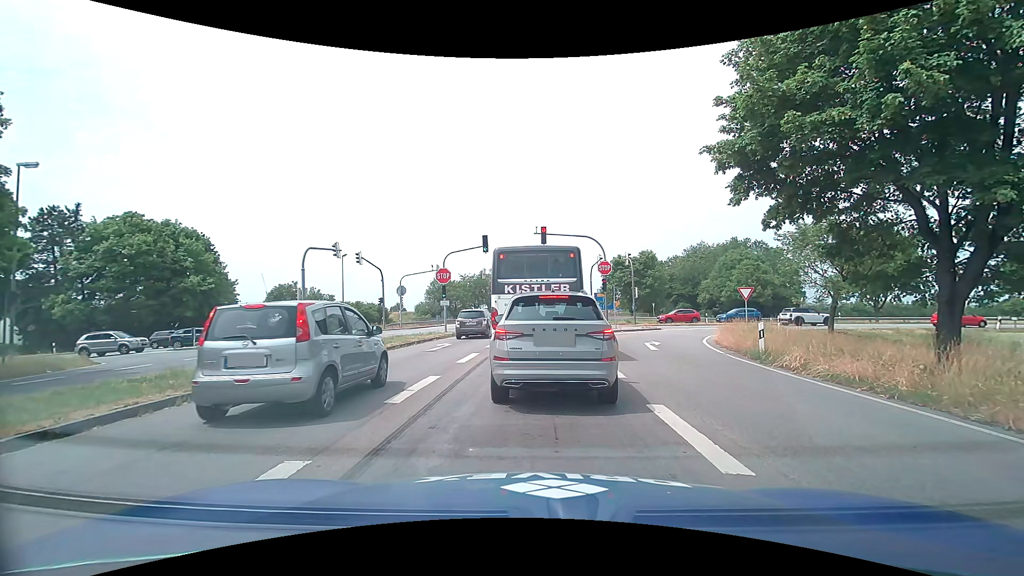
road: primary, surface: asphalt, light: Day
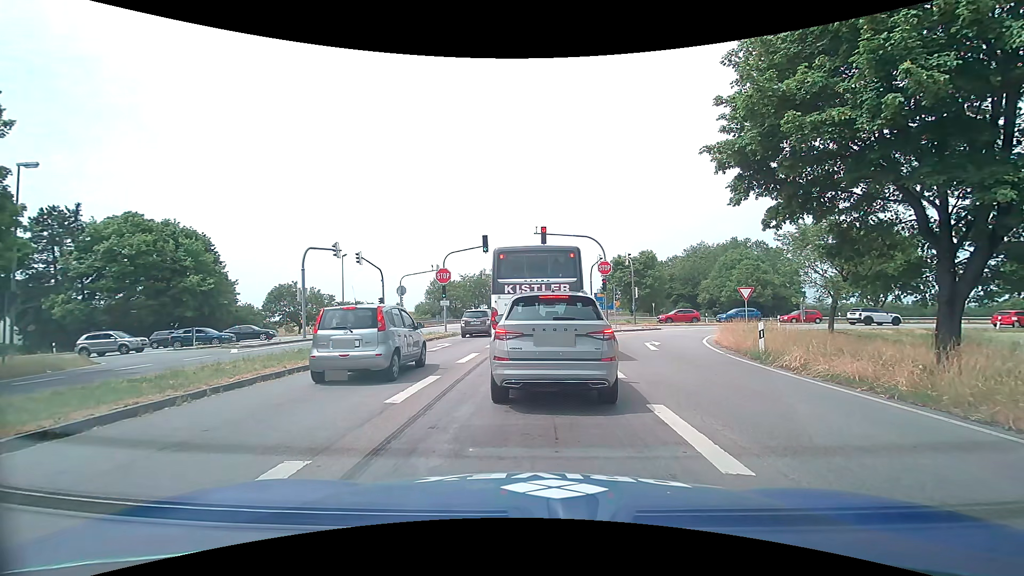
(0.0, 0.0) m; 0°
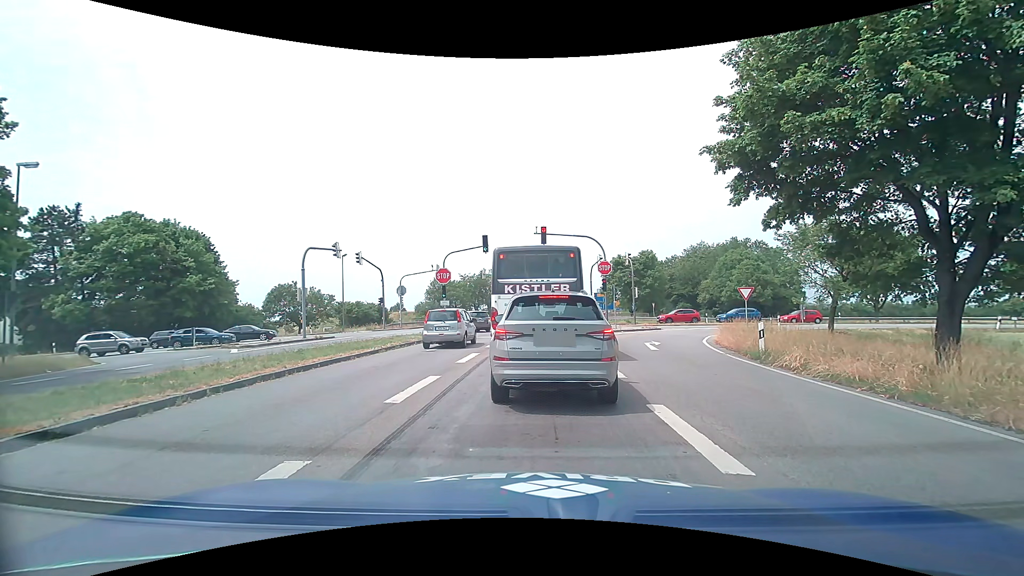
(0.0, 0.0) m; 0°
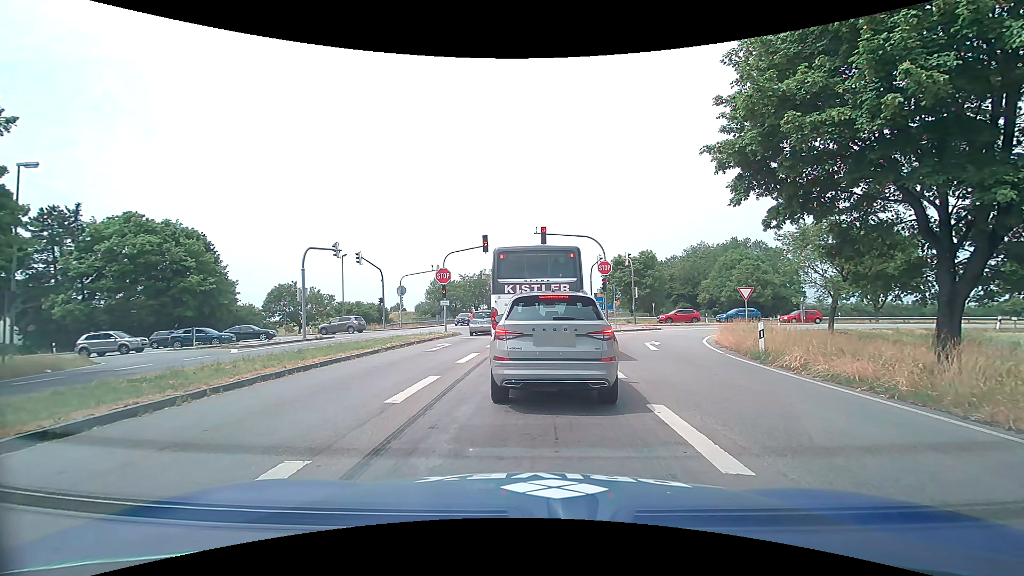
(0.0, 0.0) m; 0°
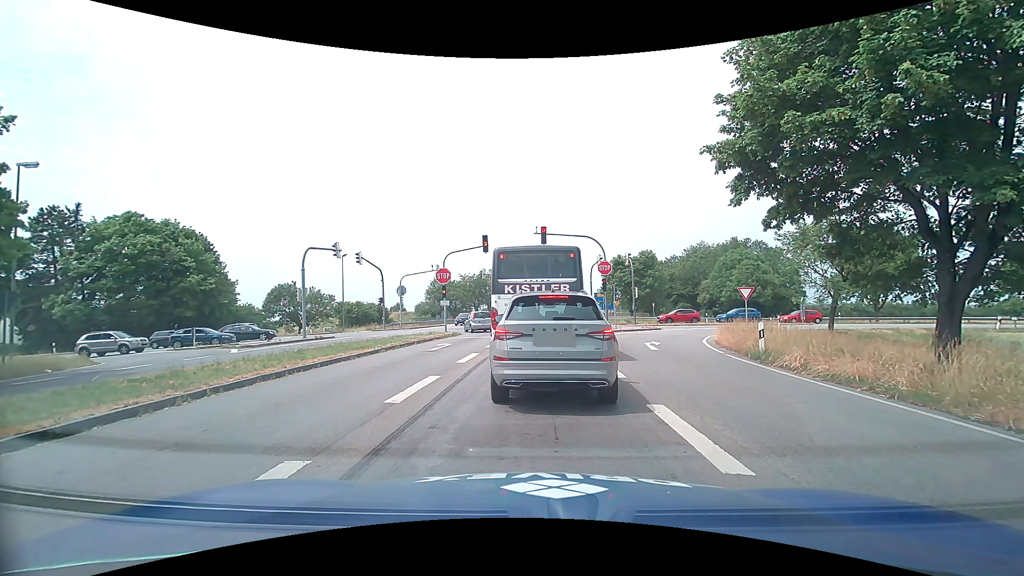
(0.0, 0.0) m; 0°
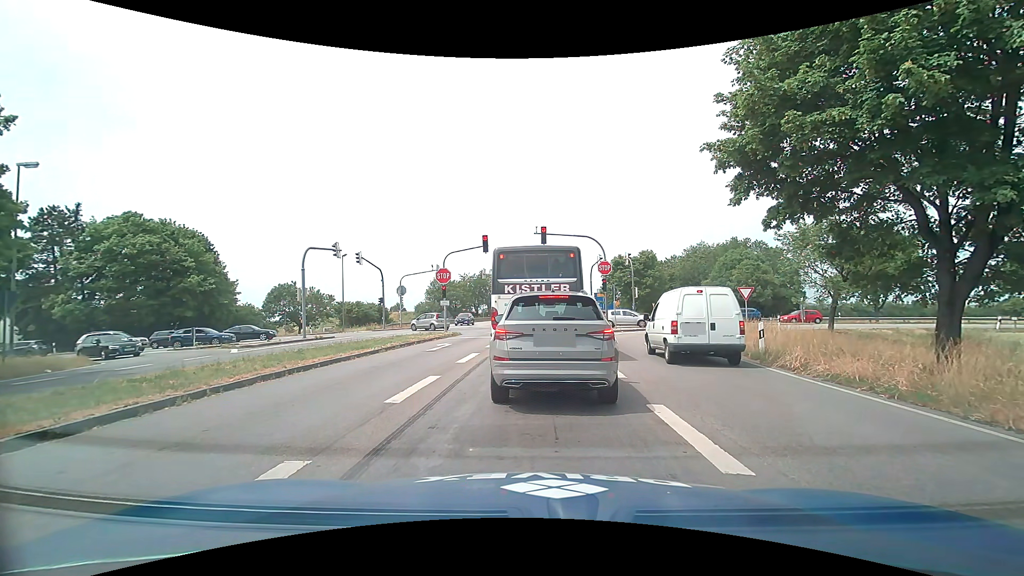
(0.0, 0.0) m; 0°
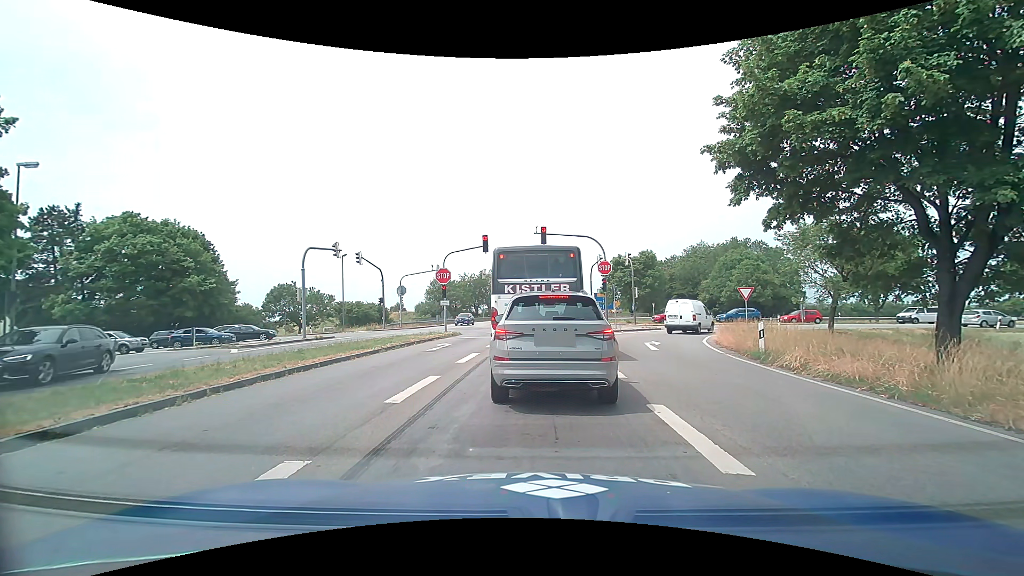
(0.0, 0.0) m; 0°
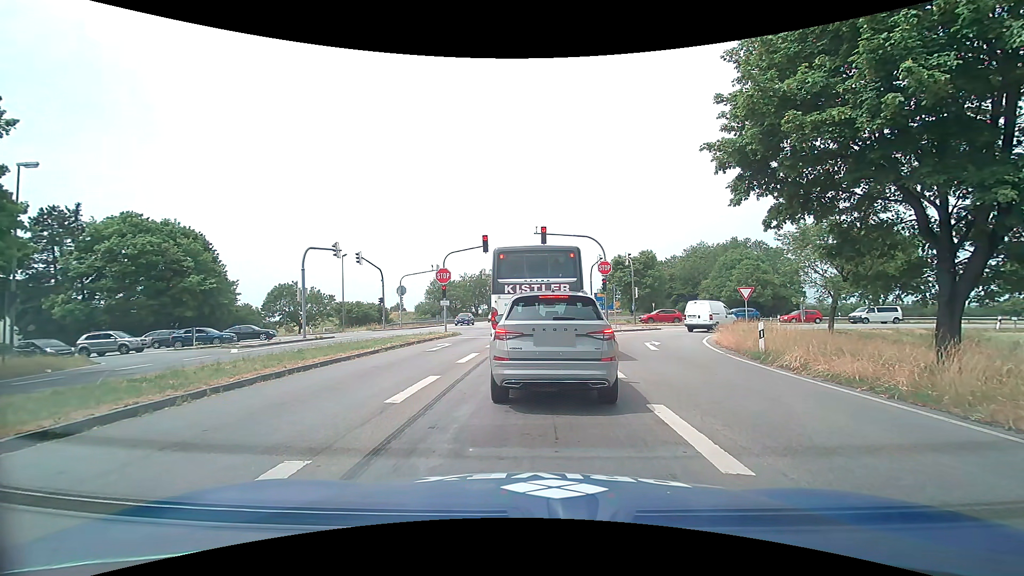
(0.0, 0.0) m; 0°
